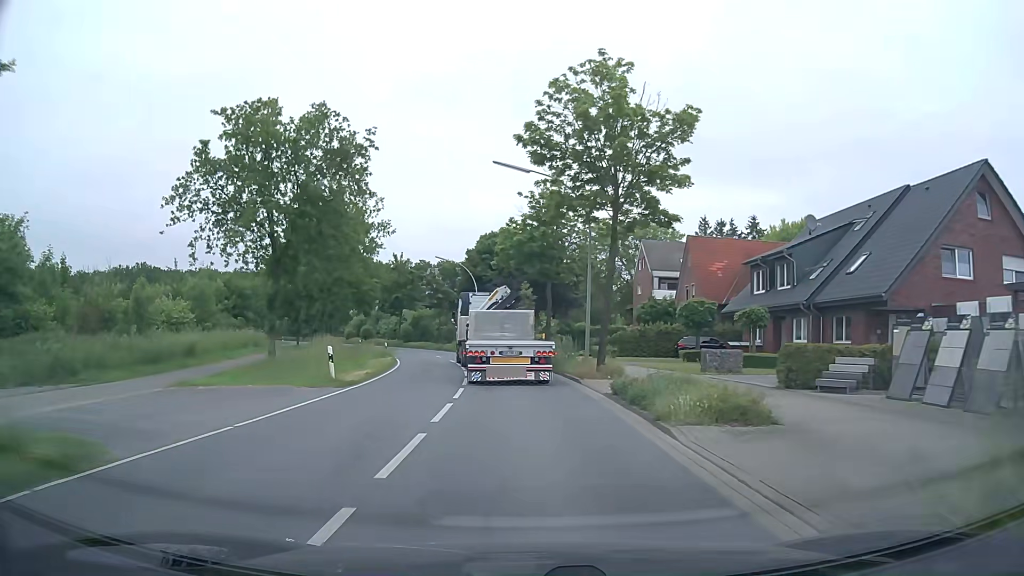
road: secondary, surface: asphalt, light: Day
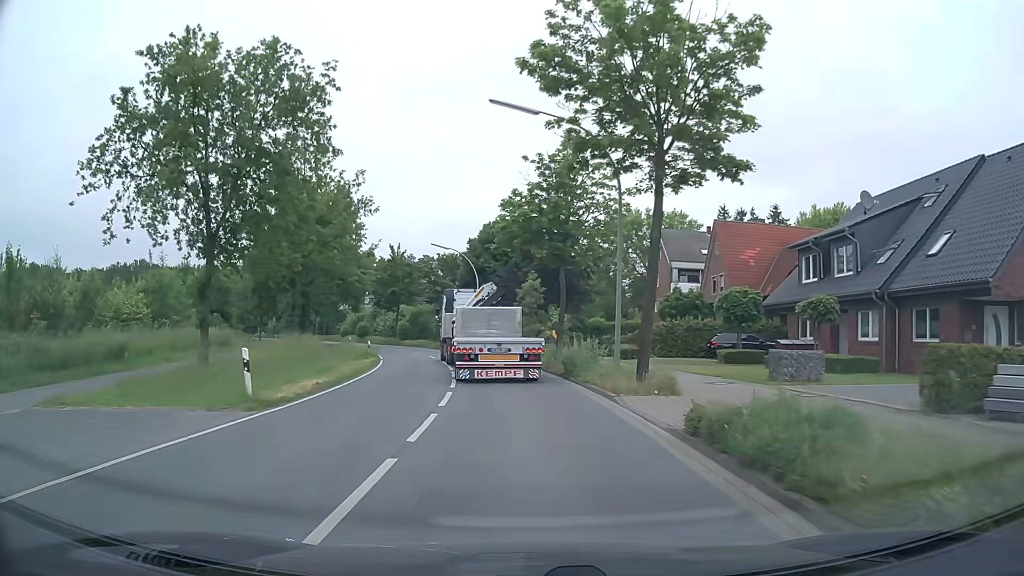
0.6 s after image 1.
(0.0, +6.7) m; -1°
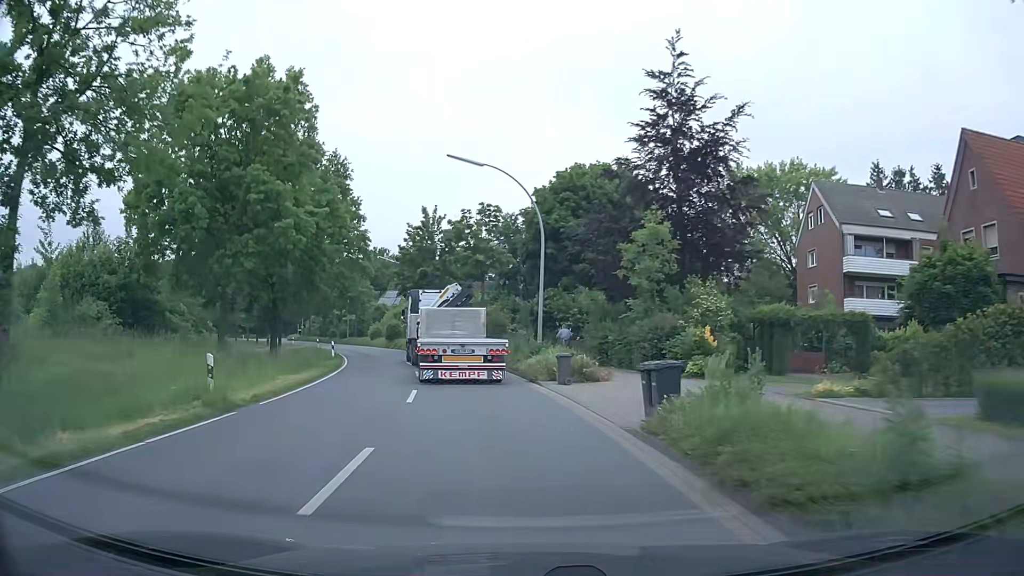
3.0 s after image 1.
(-1.1, +25.9) m; -6°
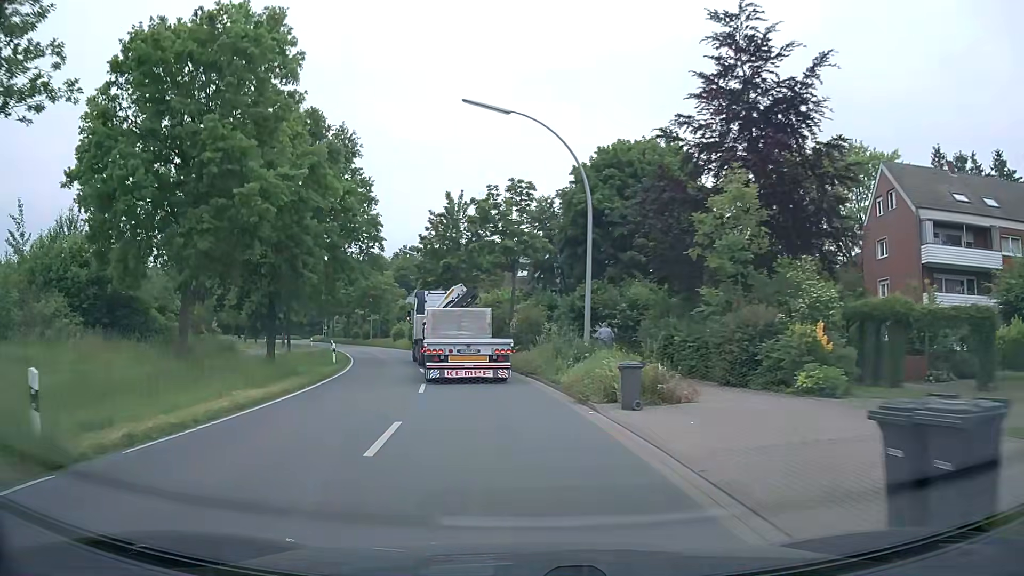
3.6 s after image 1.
(-0.2, +6.3) m; -4°
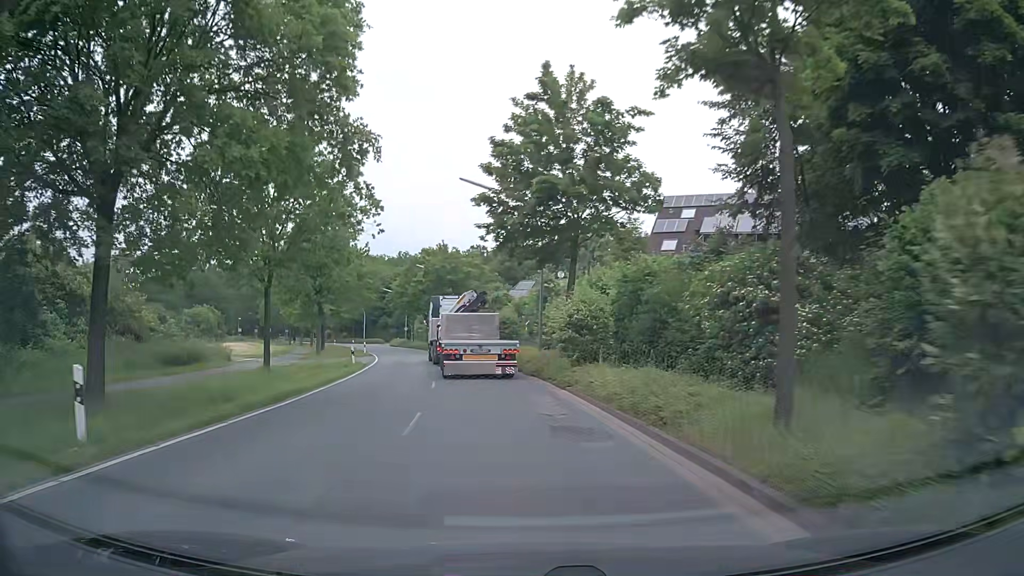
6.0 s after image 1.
(-2.0, +24.8) m; -9°
